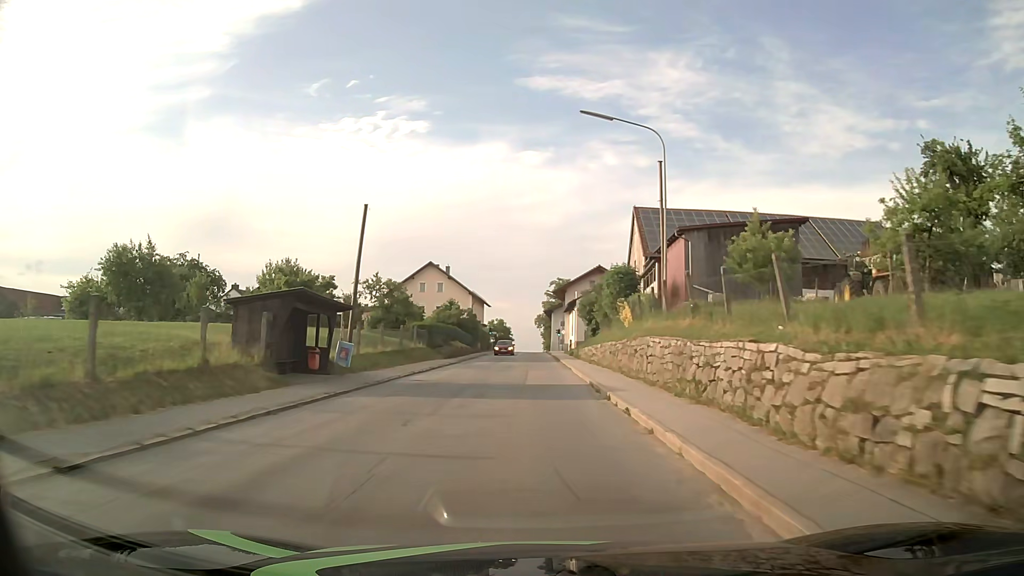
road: tertiary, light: Day
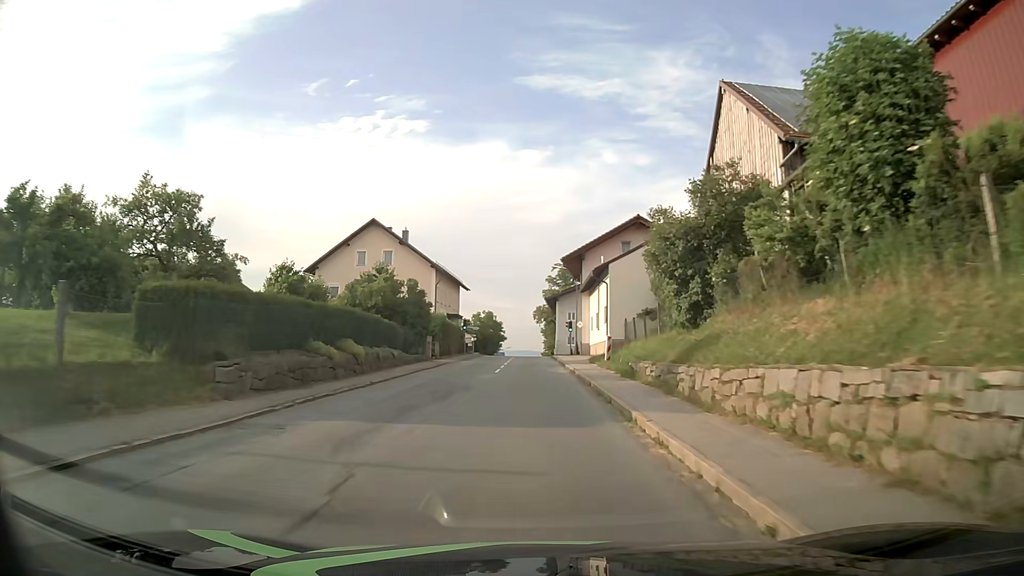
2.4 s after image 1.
(0.0, +32.2) m; 0°
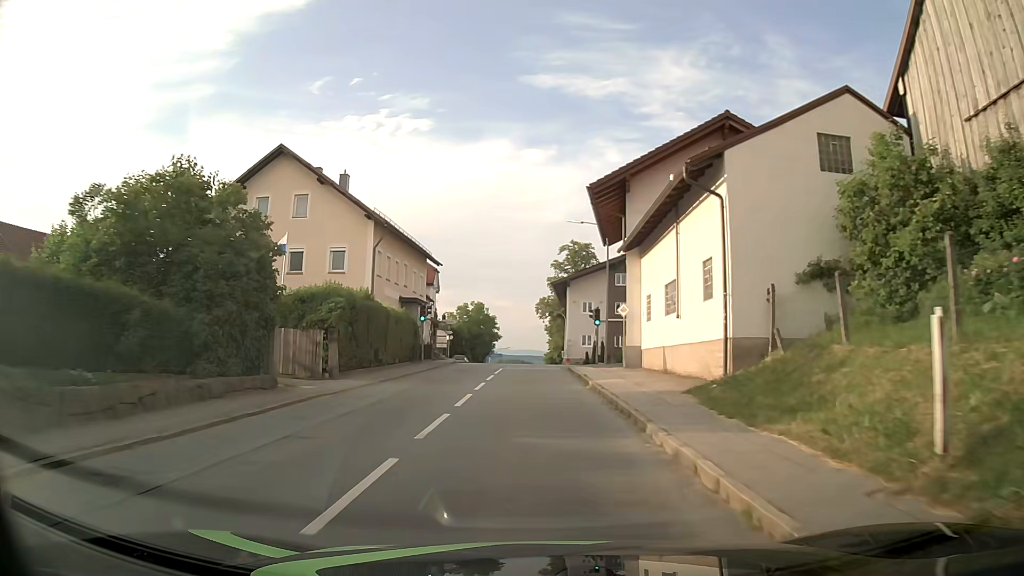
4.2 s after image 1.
(0.0, +23.4) m; 0°
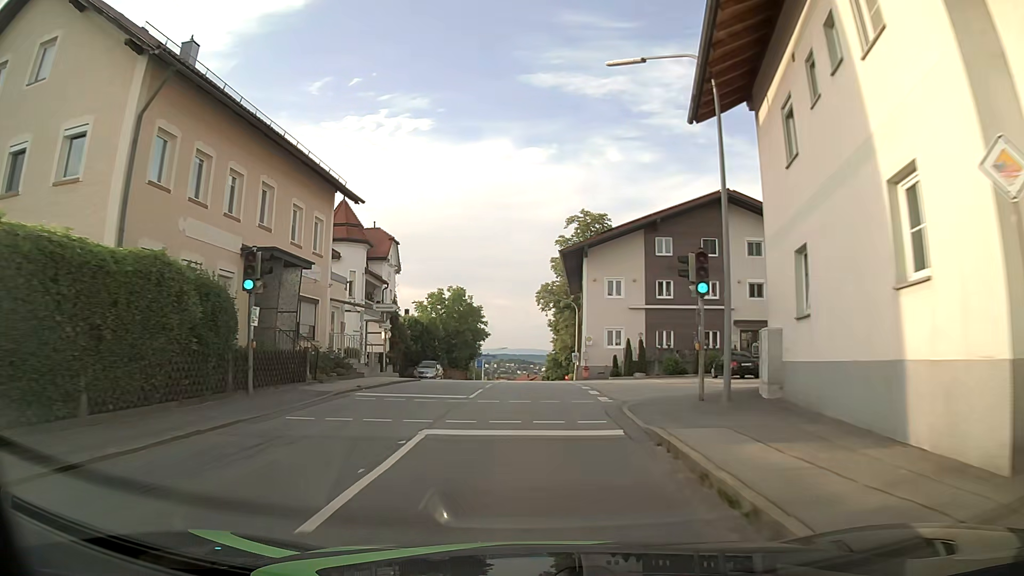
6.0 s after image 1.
(+0.2, +22.6) m; 0°
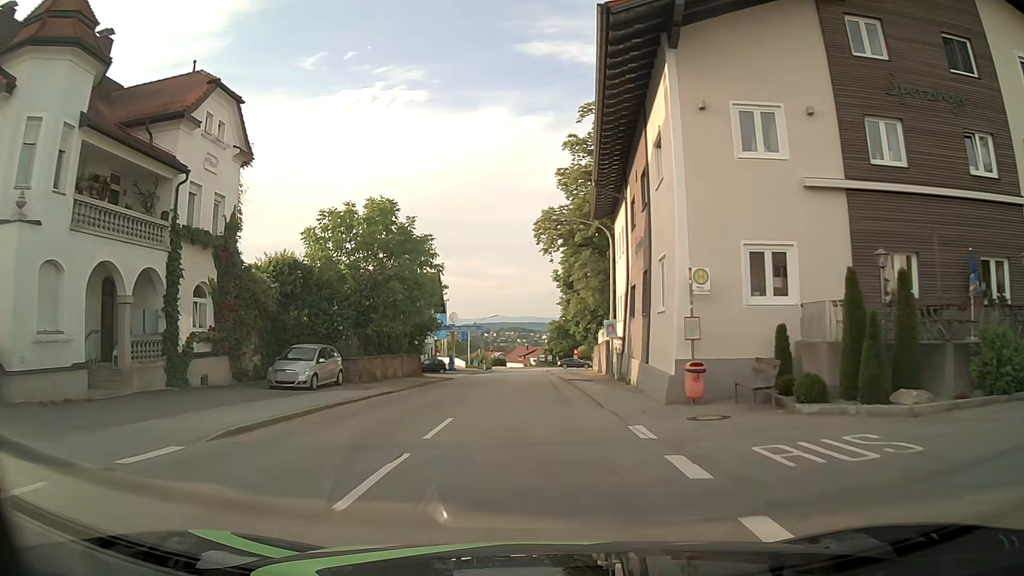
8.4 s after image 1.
(+0.1, +29.7) m; 0°
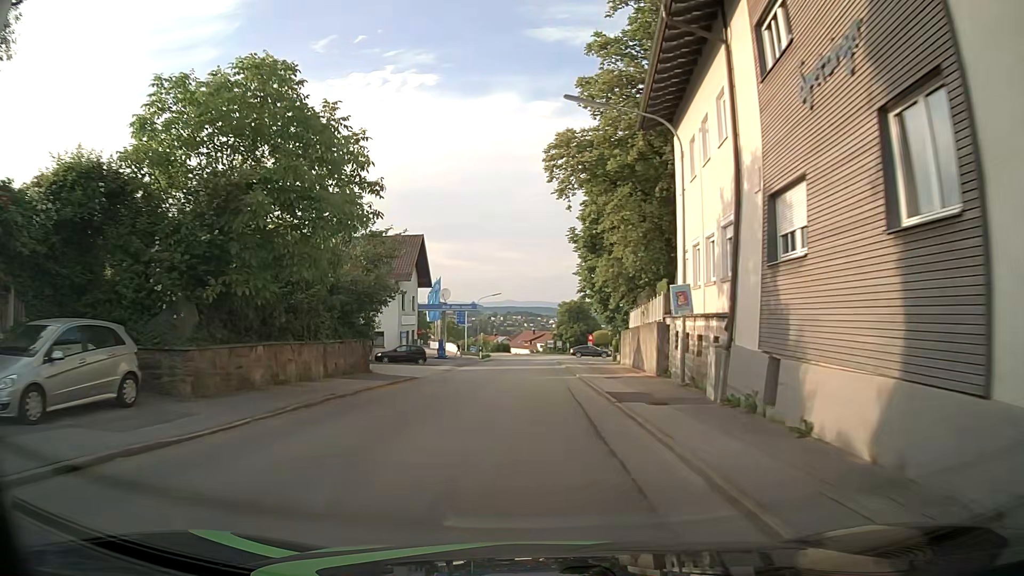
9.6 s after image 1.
(-0.1, +15.2) m; 0°
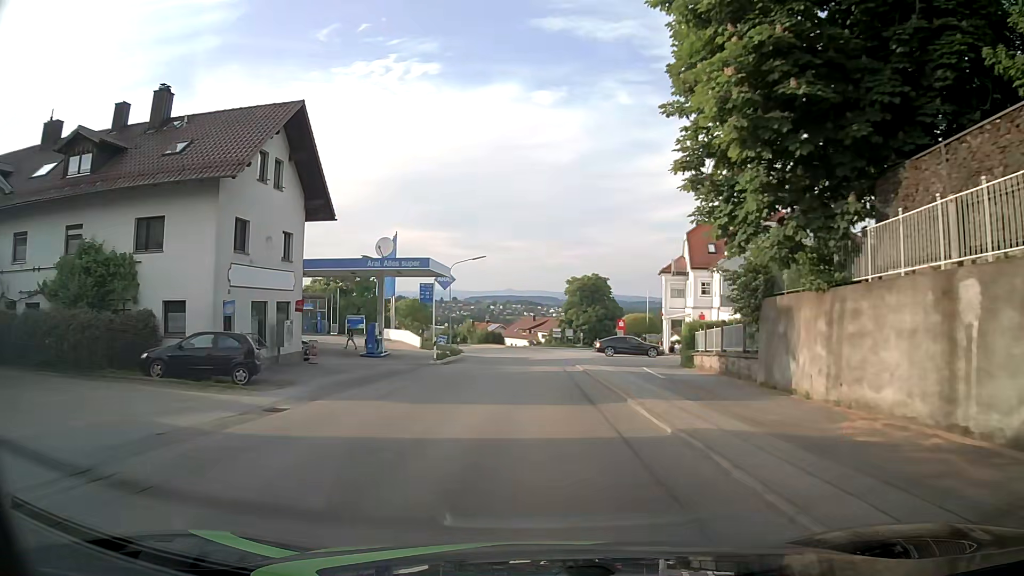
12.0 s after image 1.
(-0.4, +30.6) m; 0°
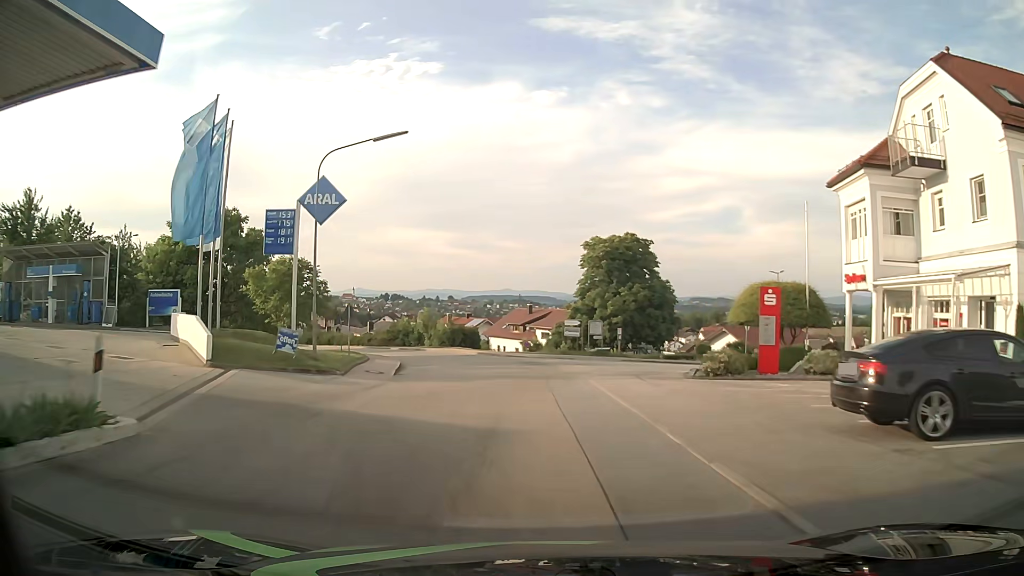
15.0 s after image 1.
(+0.1, +37.1) m; 0°
(0, +10) (0, +20) (-1, +30) (-3, +40) (-7, +49) (-11, +58) (-17, +66) (-23, +74) (-29, +82) (-35, +90) m
